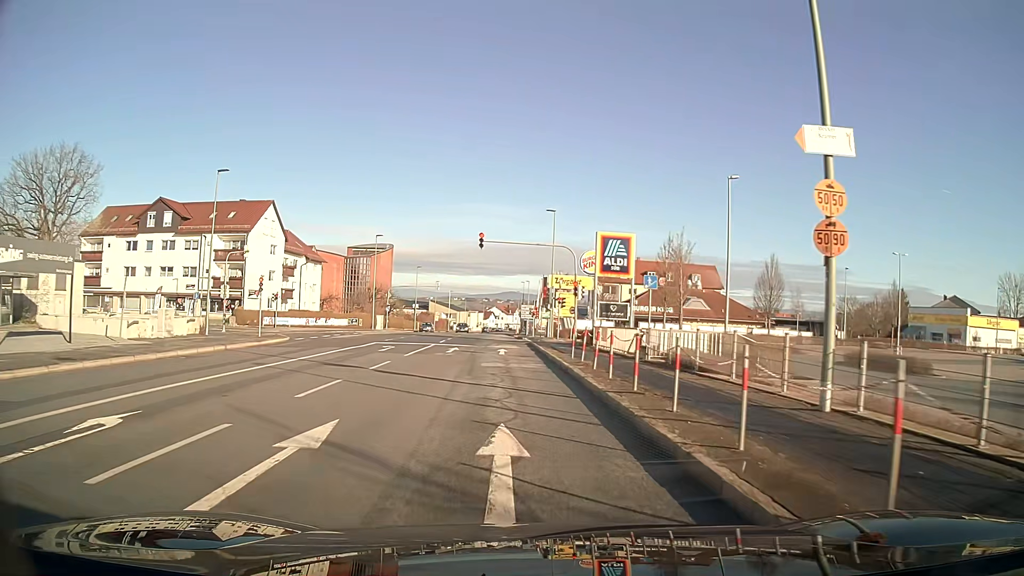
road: tertiary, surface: asphalt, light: Day
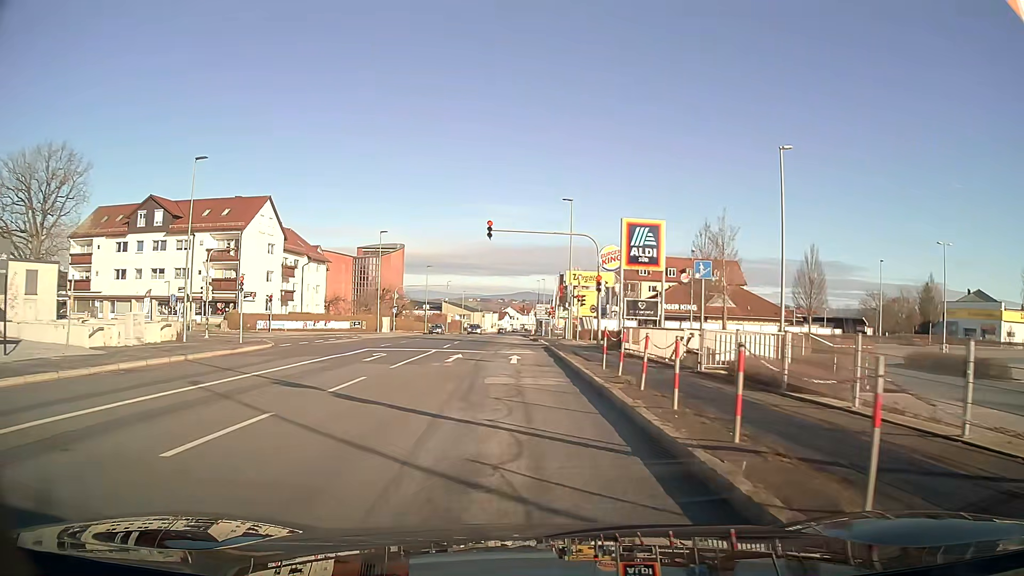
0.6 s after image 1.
(0.0, +4.7) m; -1°
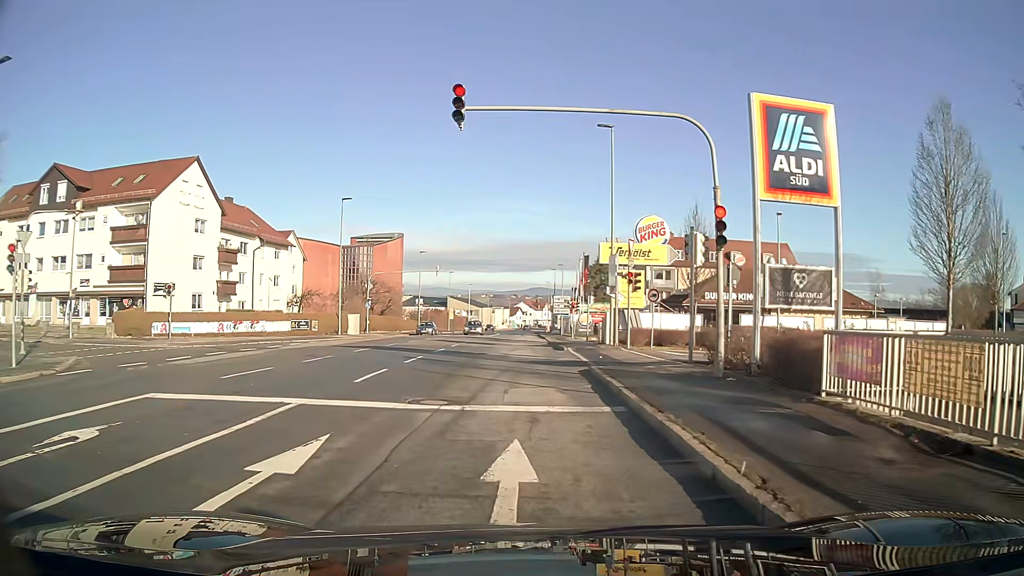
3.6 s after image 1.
(-0.2, +18.2) m; -1°
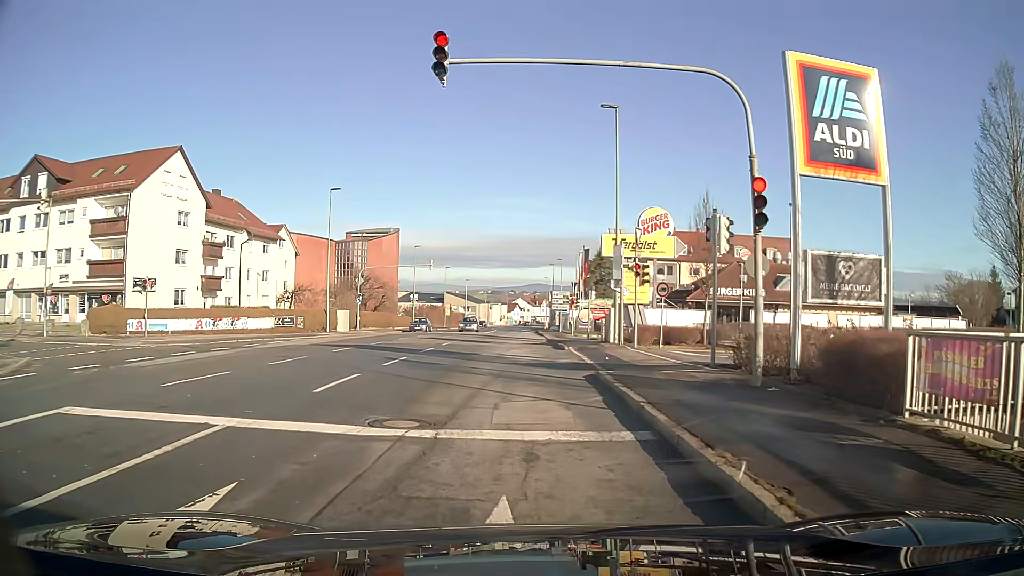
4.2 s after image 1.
(0.0, +2.4) m; 0°
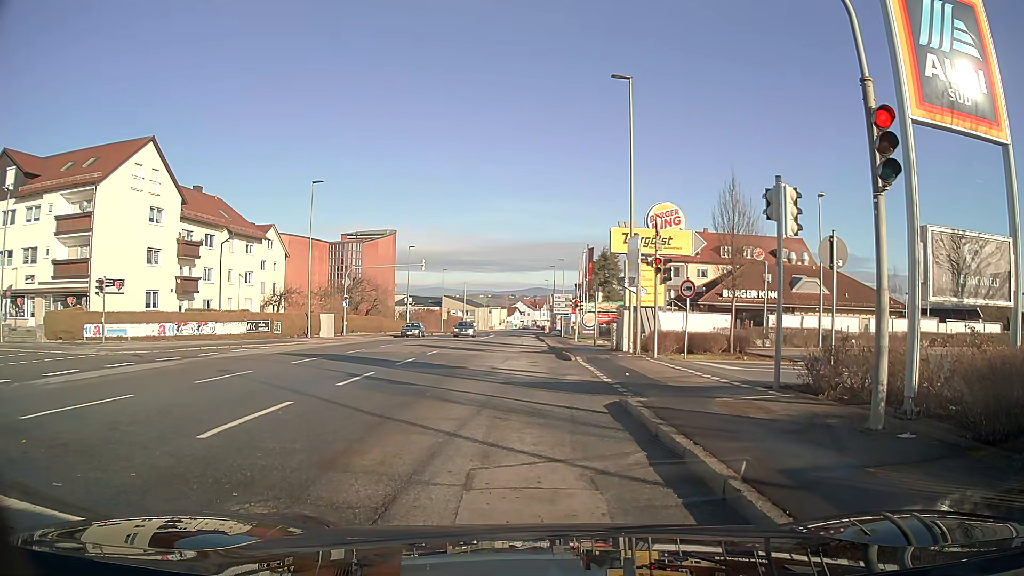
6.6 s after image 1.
(0.0, +3.9) m; 0°
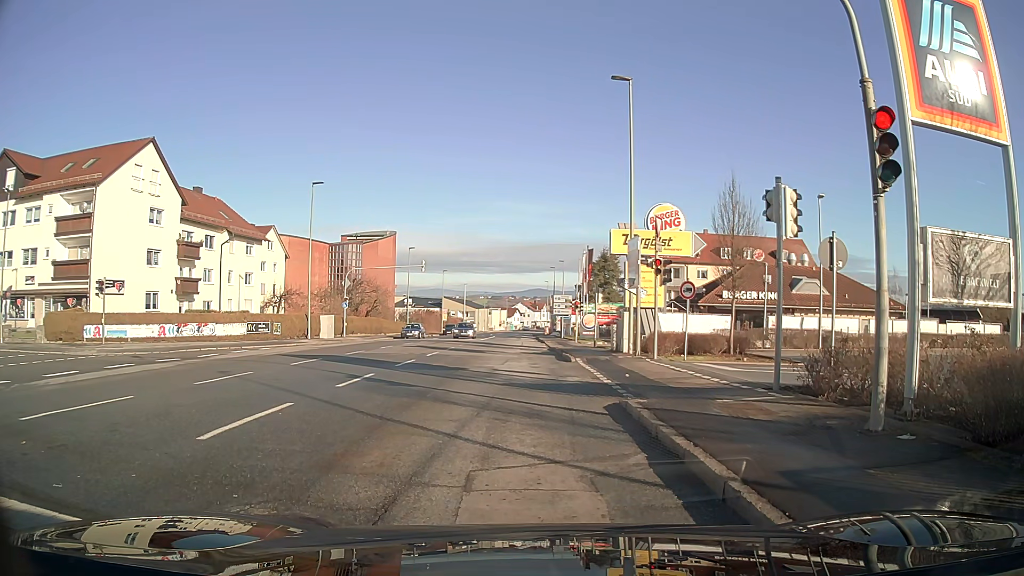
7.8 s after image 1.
(0.0, +0.1) m; 0°
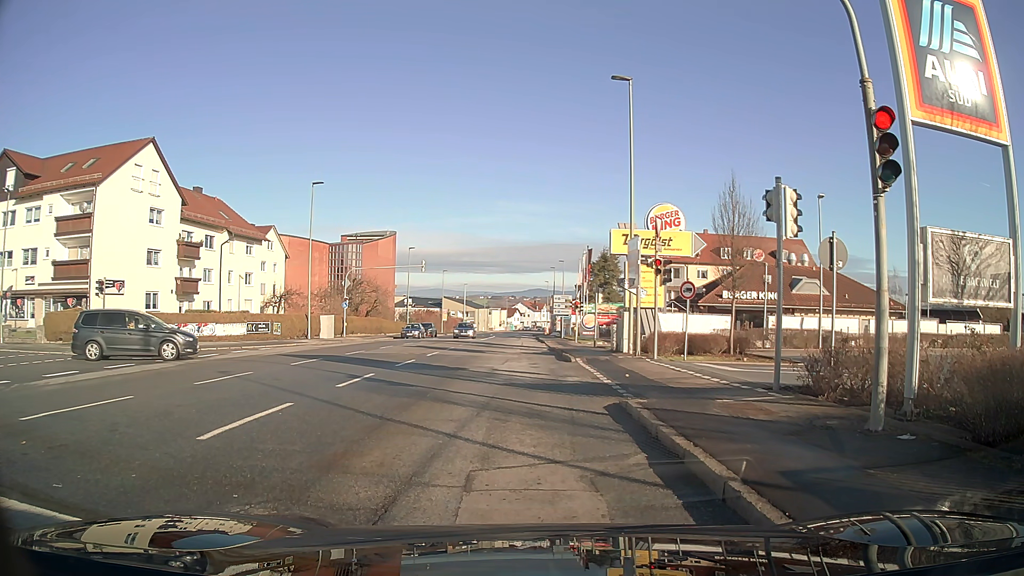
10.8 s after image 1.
(0.0, 0.0) m; 0°
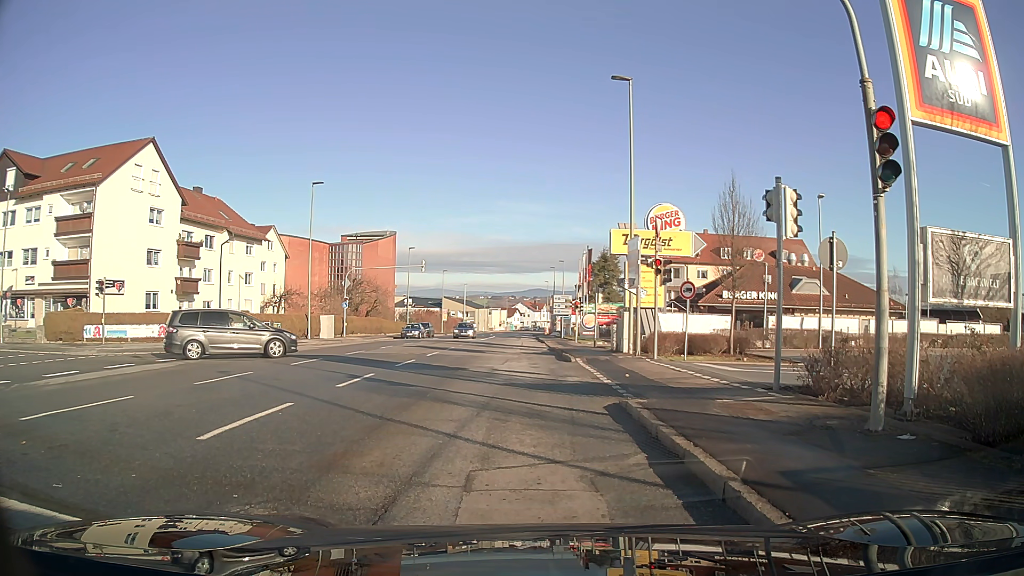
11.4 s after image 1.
(0.0, 0.0) m; 0°
(0, +10) (0, +20) (0, +30) (0, +40) (-1, +50) (-1, +60) (-1, +70) (-1, +80) (-1, +90) (-1, +100) m
